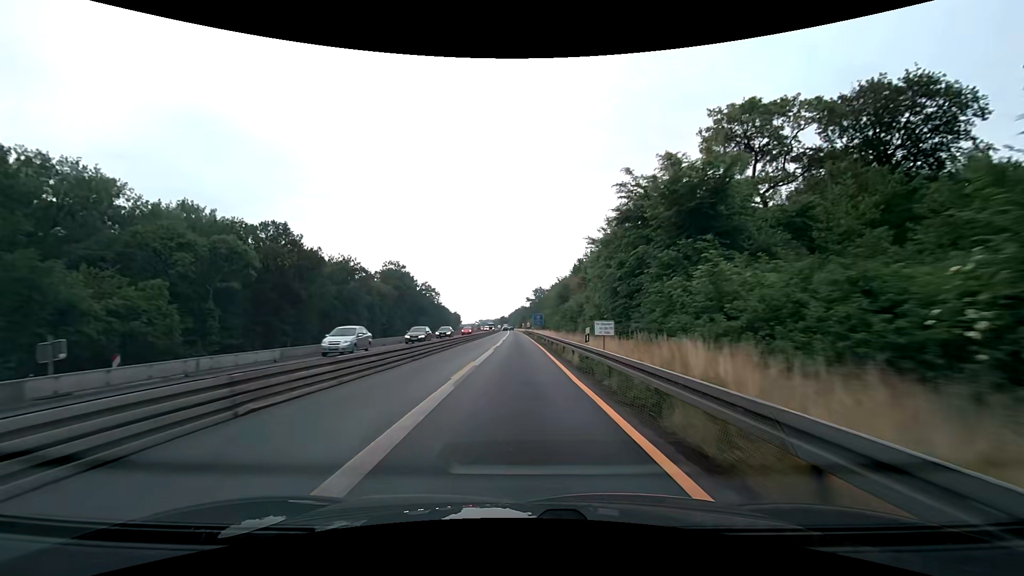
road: motorway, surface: asphalt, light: Day
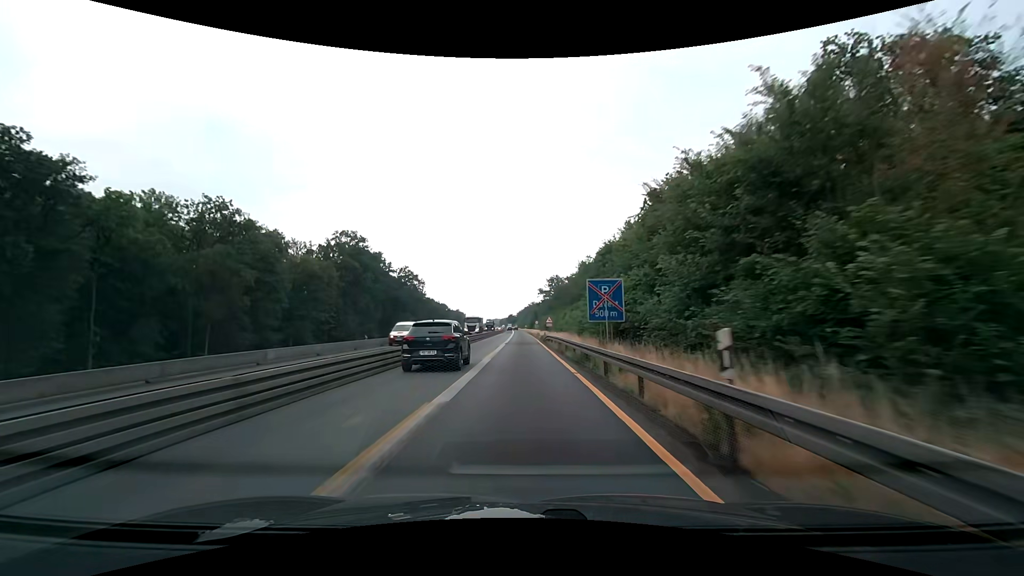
(-0.9, +62.4) m; -1°
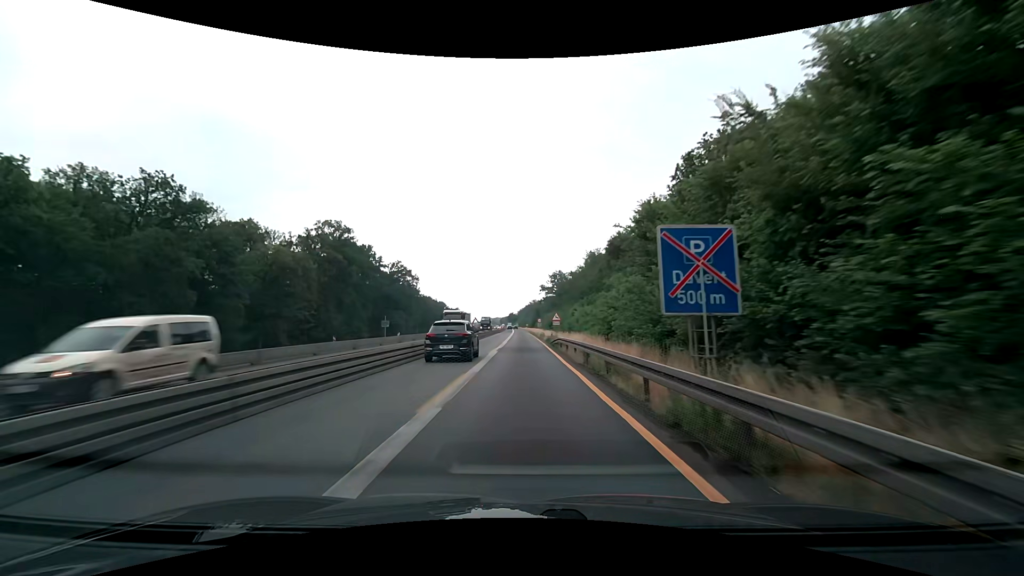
(0.0, +12.5) m; 0°
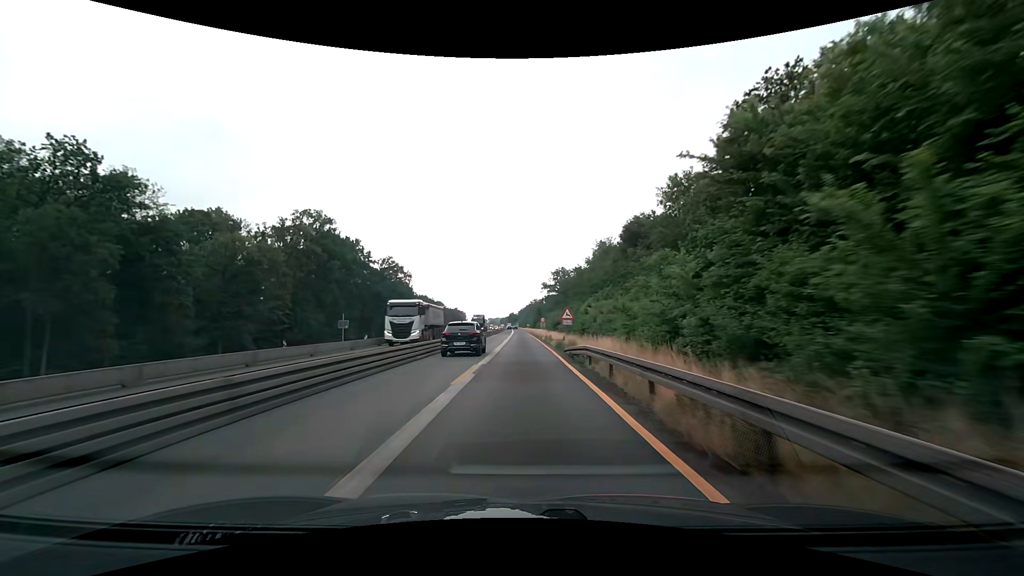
(0.0, +12.5) m; 0°
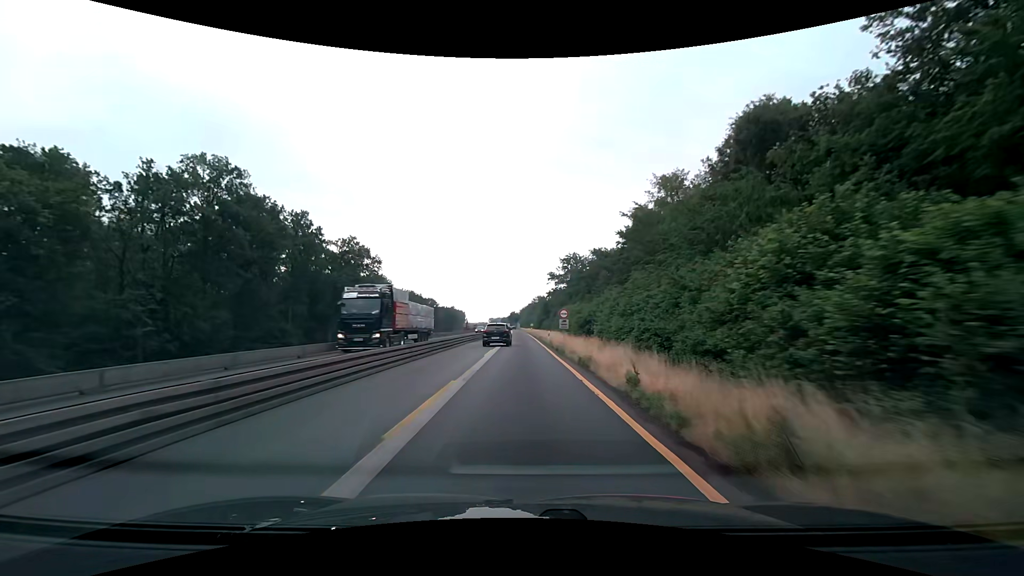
(+0.1, +37.5) m; 0°
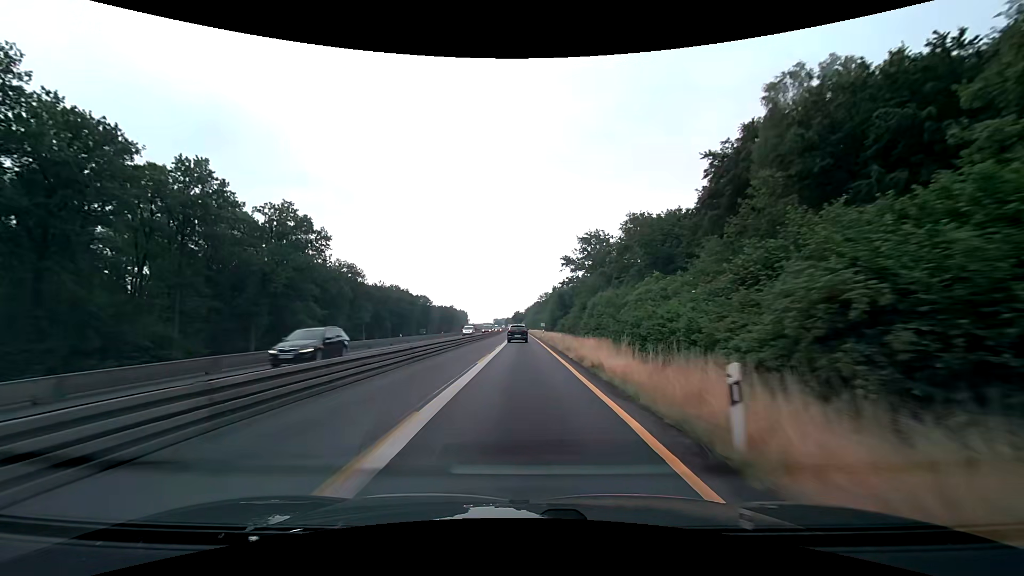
(-0.1, +37.5) m; -1°
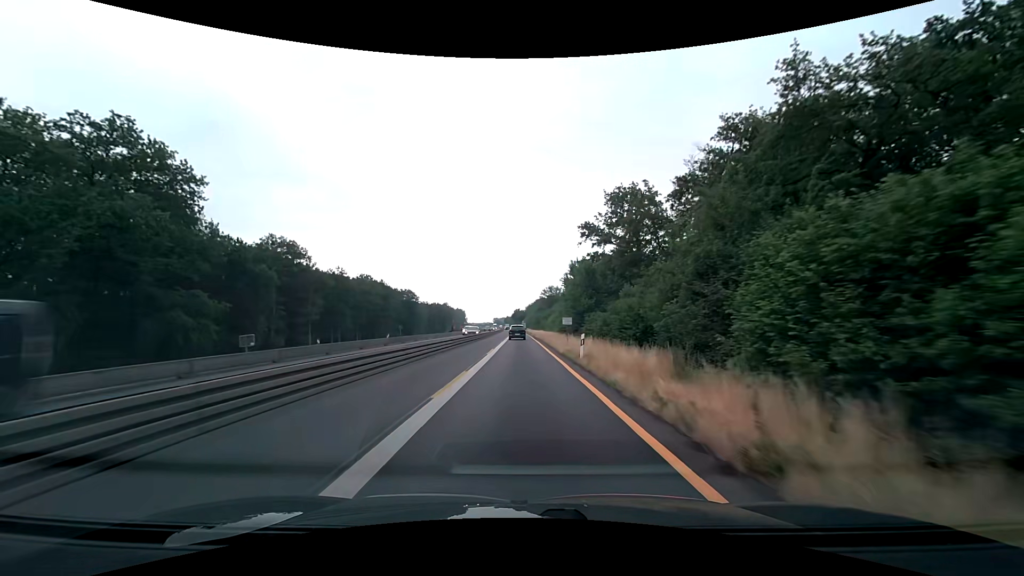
(-0.1, +37.5) m; 0°
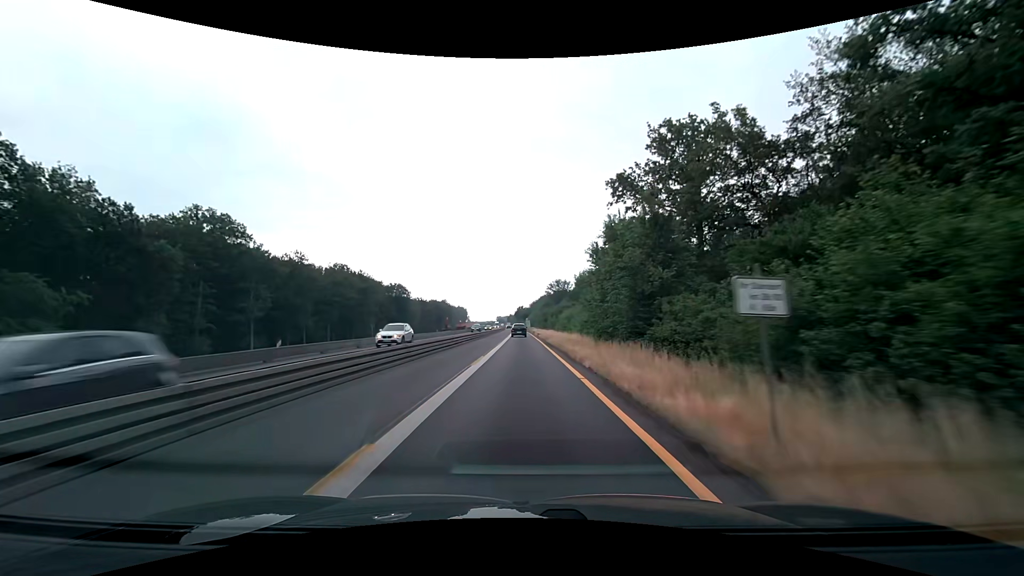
(-0.1, +25.0) m; 0°
(0, +10) (0, +20) (0, +30) (0, +40) (0, +50) (0, +60) (0, +70) (-1, +80) (-1, +90) (-1, +100) m
